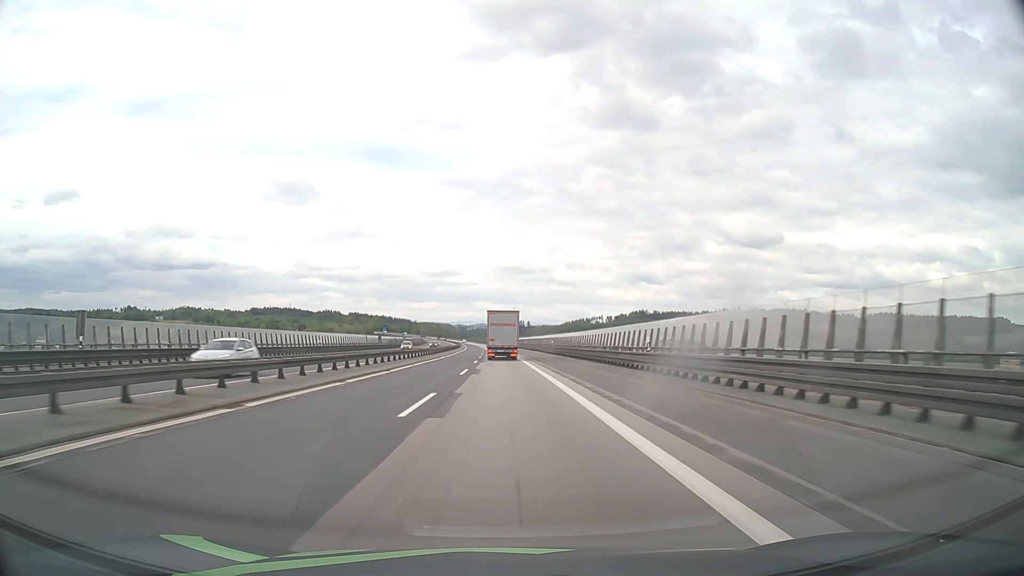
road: motorway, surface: asphalt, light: Day
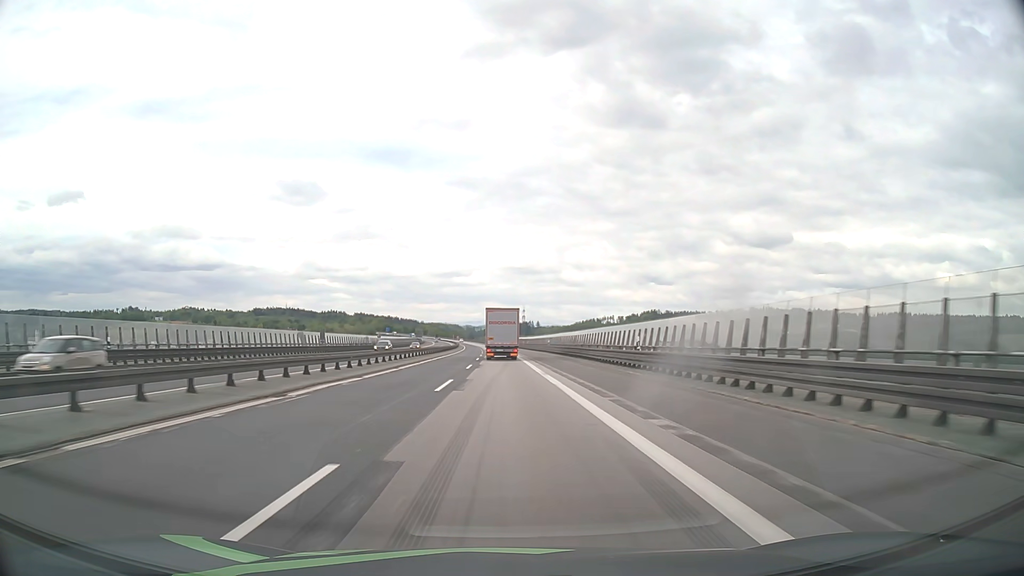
(-0.4, +47.0) m; -1°
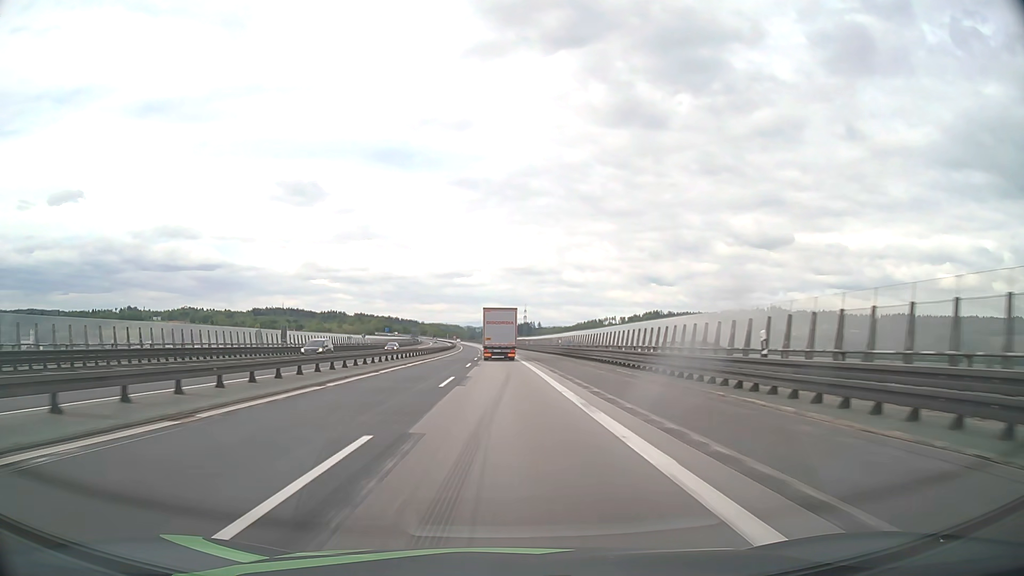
(0.0, +15.6) m; 0°
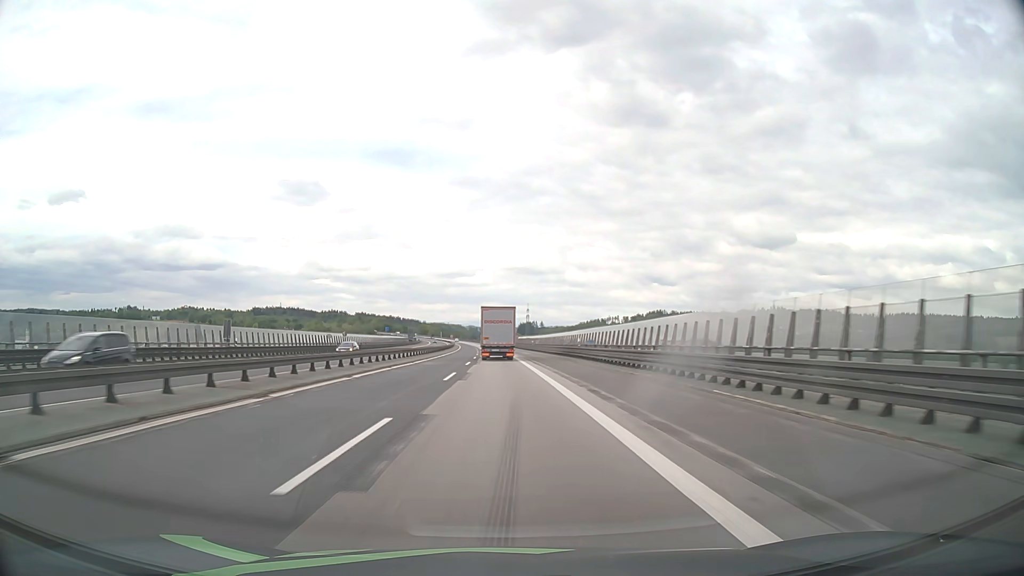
(0.0, +15.5) m; 0°
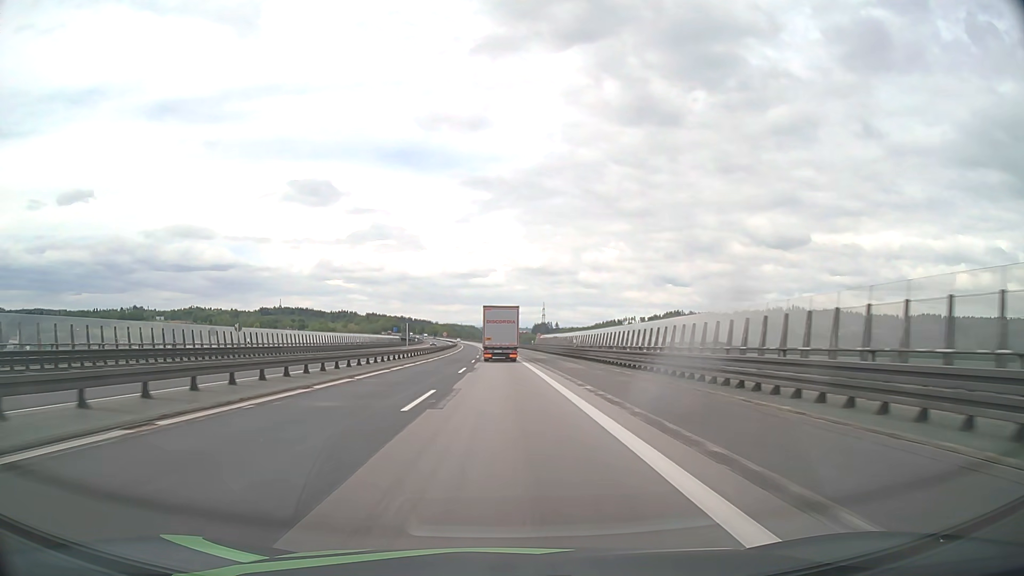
(-0.5, +46.3) m; -1°
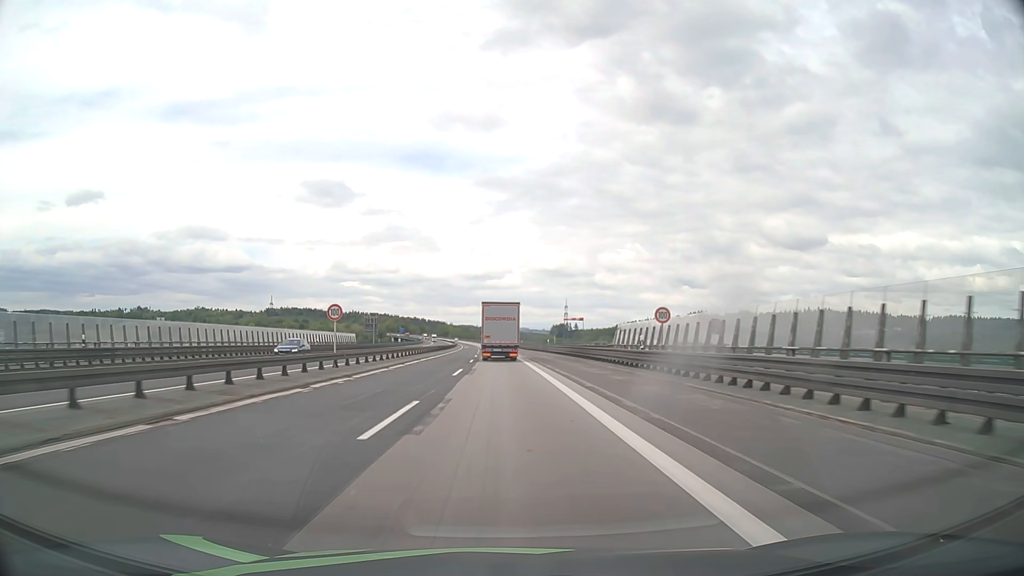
(-1.1, +75.9) m; -1°
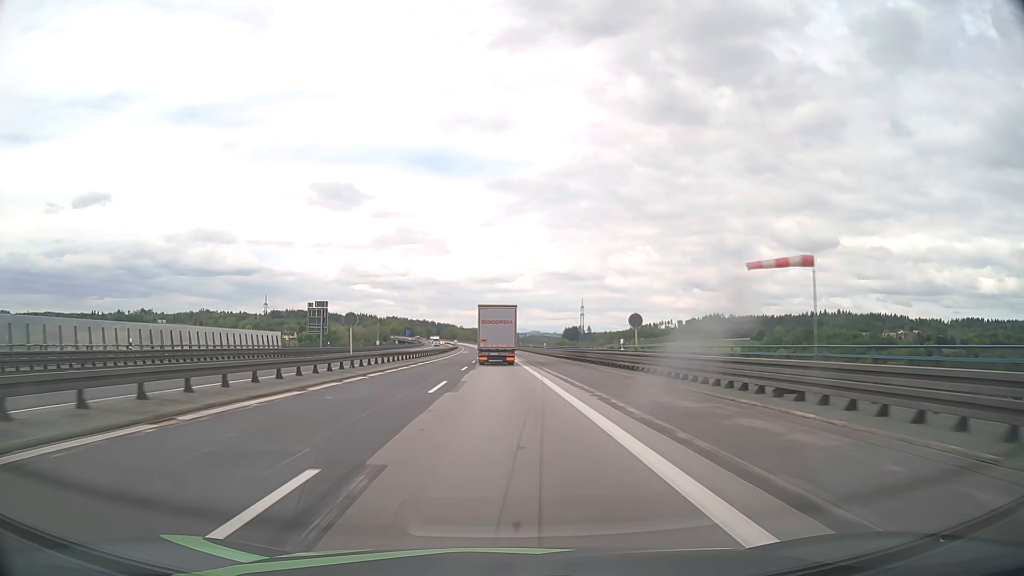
(-0.4, +44.6) m; -1°
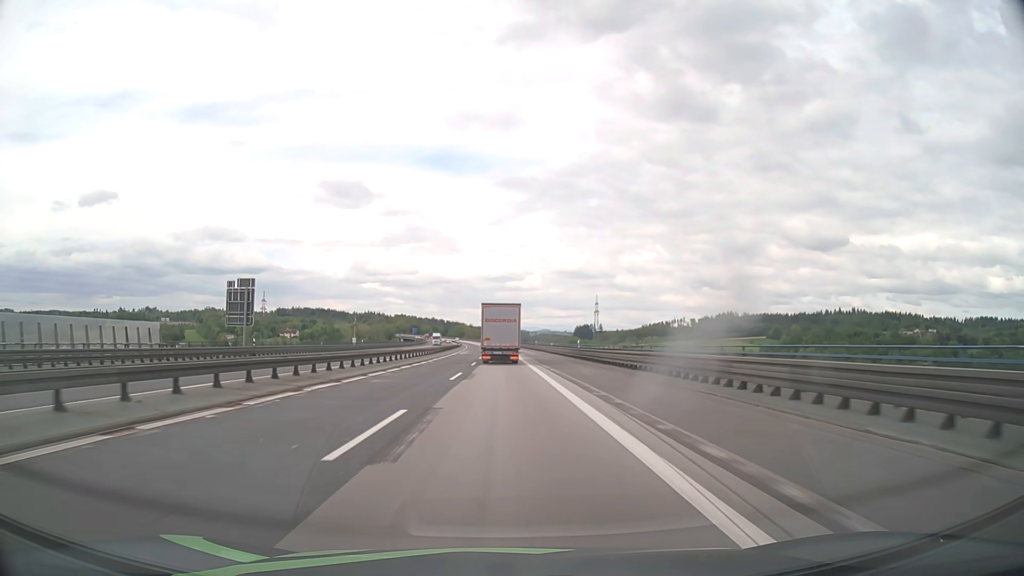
(-0.2, +29.5) m; -1°
(0, +10) (0, +20) (0, +30) (0, +40) (0, +50) (0, +60) (-1, +70) (-1, +80) (-1, +90) (-1, +100) m
